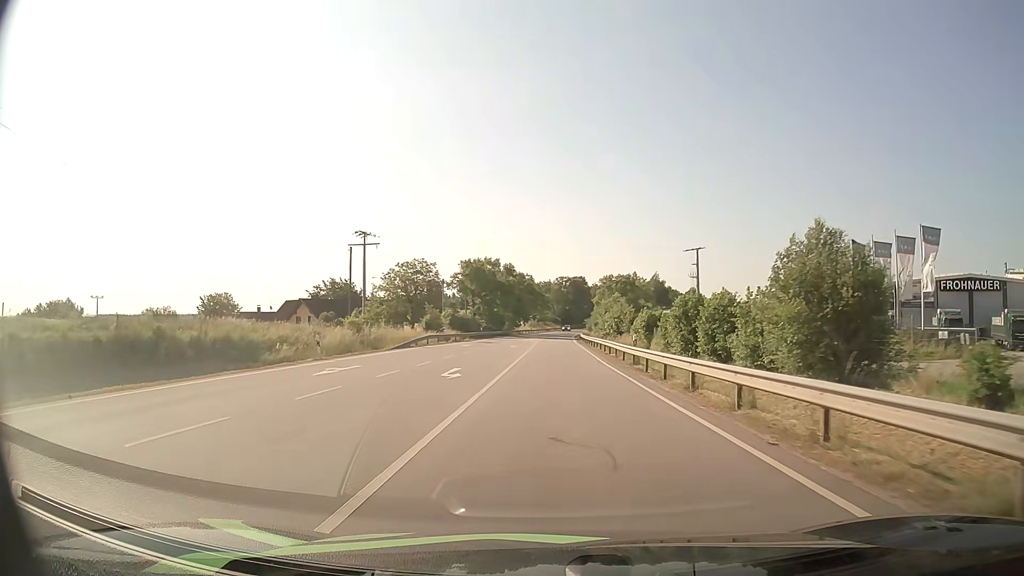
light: Day
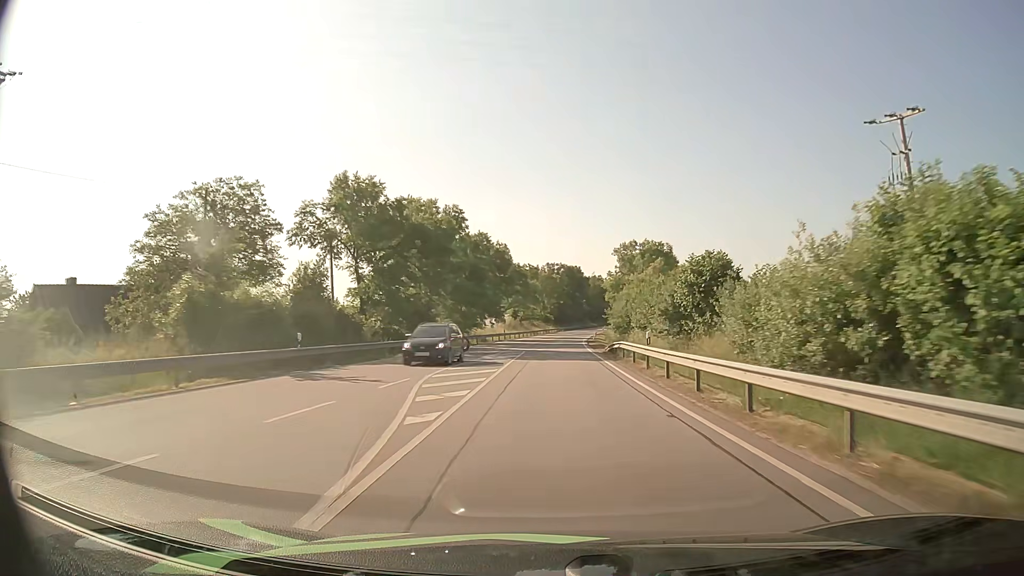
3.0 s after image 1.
(+0.3, +58.1) m; +1°
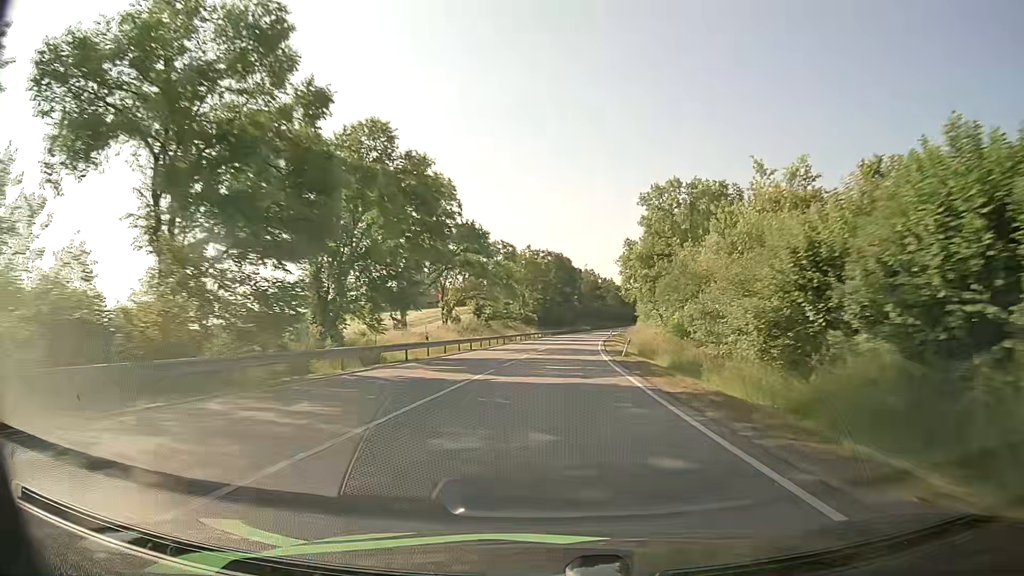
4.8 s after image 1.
(+0.4, +41.3) m; +1°
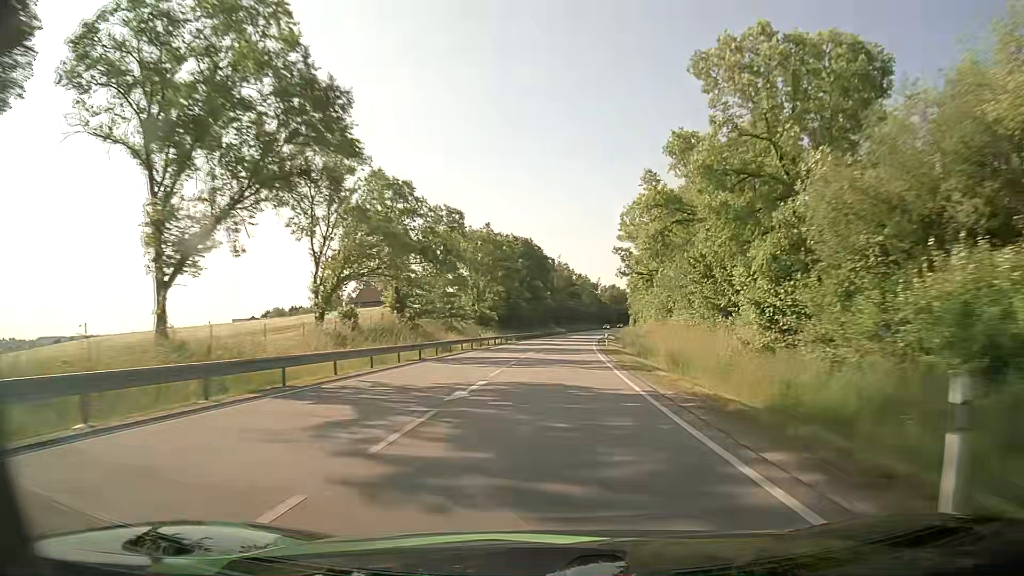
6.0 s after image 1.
(+0.6, +29.6) m; +3°
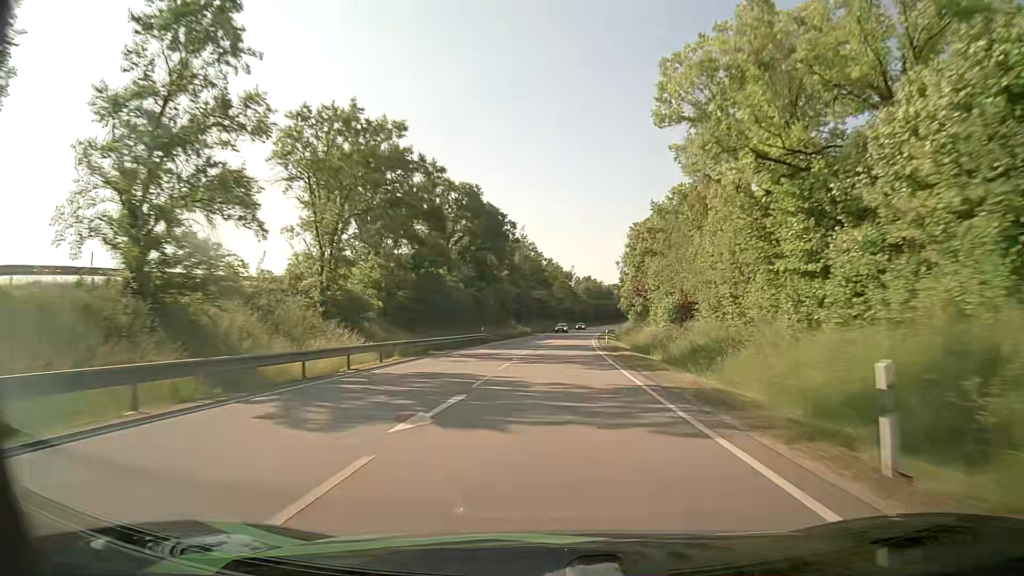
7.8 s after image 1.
(+0.9, +46.9) m; +3°
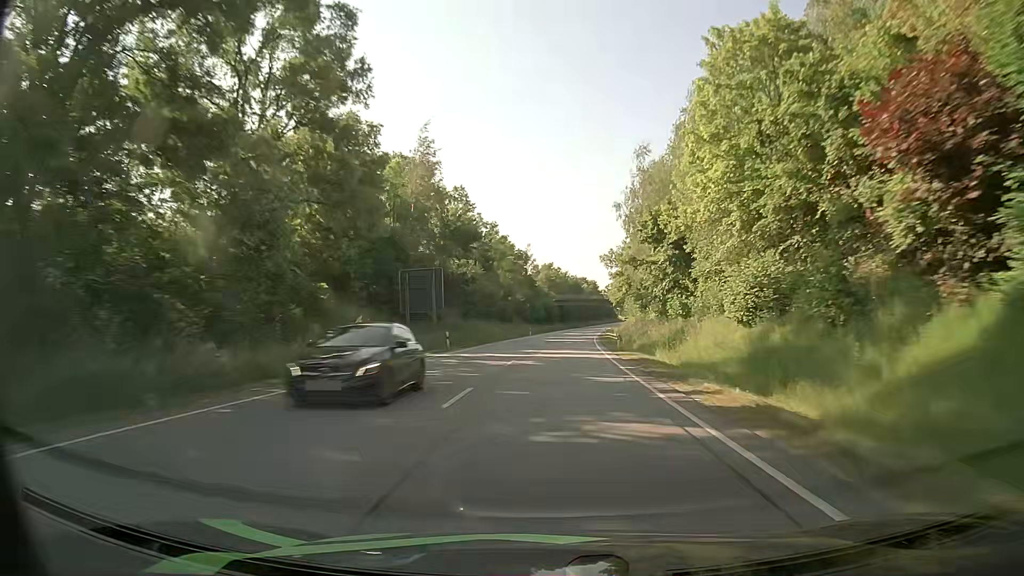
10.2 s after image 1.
(+2.1, +64.9) m; +4°
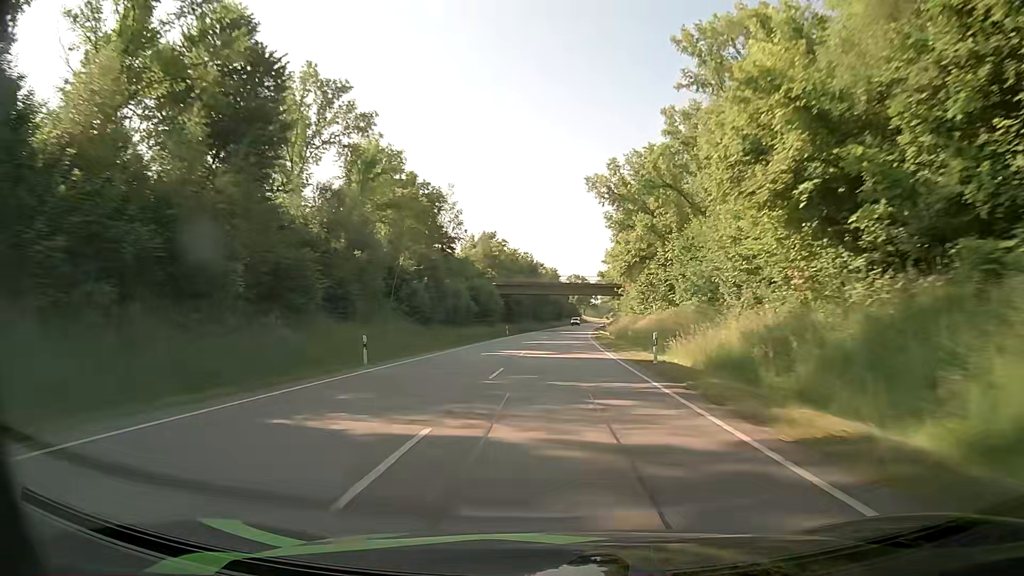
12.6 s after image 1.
(+2.3, +66.1) m; +4°
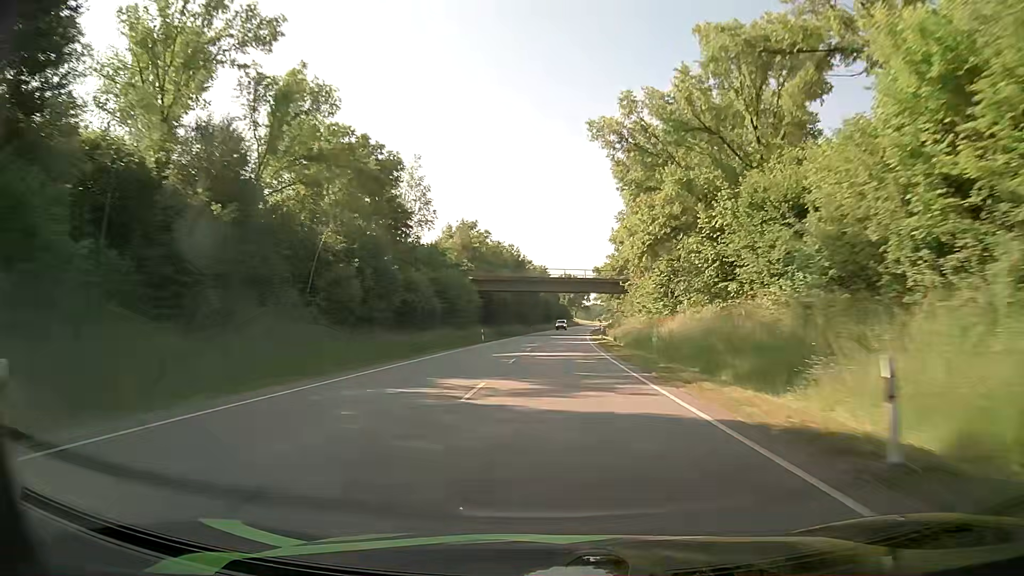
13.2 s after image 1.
(+0.1, +16.7) m; +1°
(0, +10) (0, +20) (0, +30) (+1, +40) (+1, +50) (+1, +60) (+2, +70) (+2, +80) (+3, +90) (+4, +100) m
